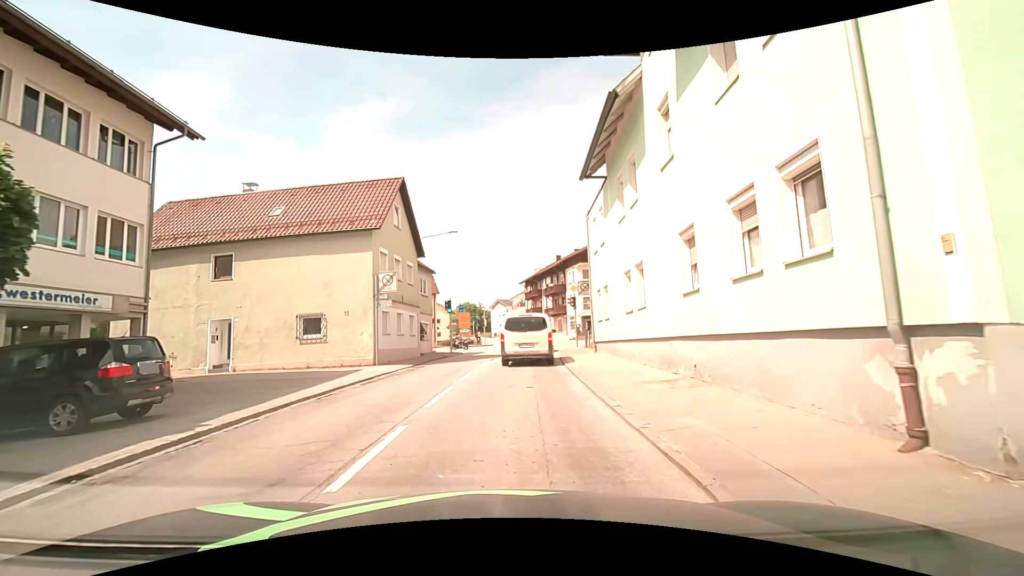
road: secondary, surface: asphalt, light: Day
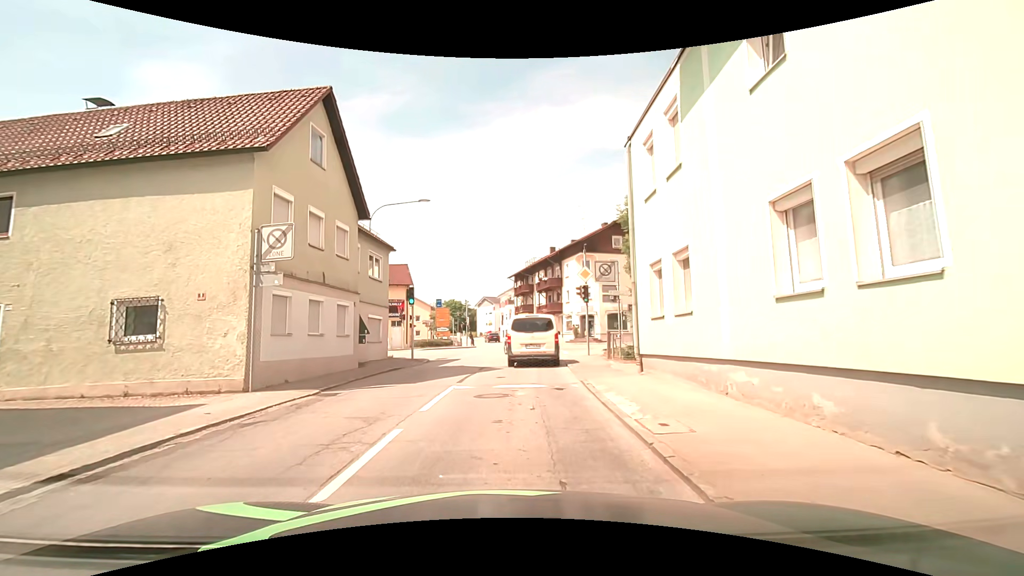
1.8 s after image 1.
(-0.1, +9.4) m; 0°
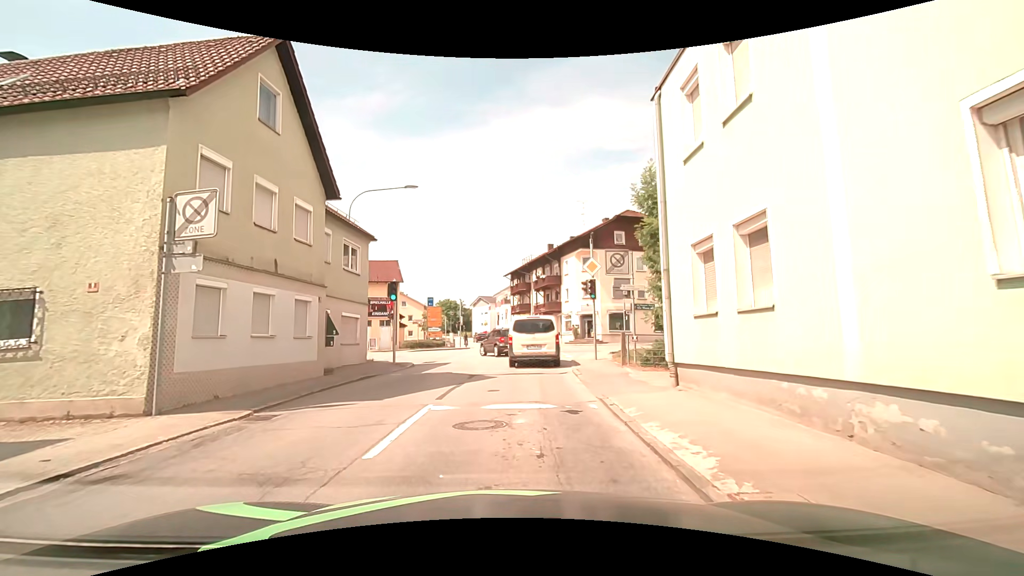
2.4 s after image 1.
(0.0, +3.0) m; +1°
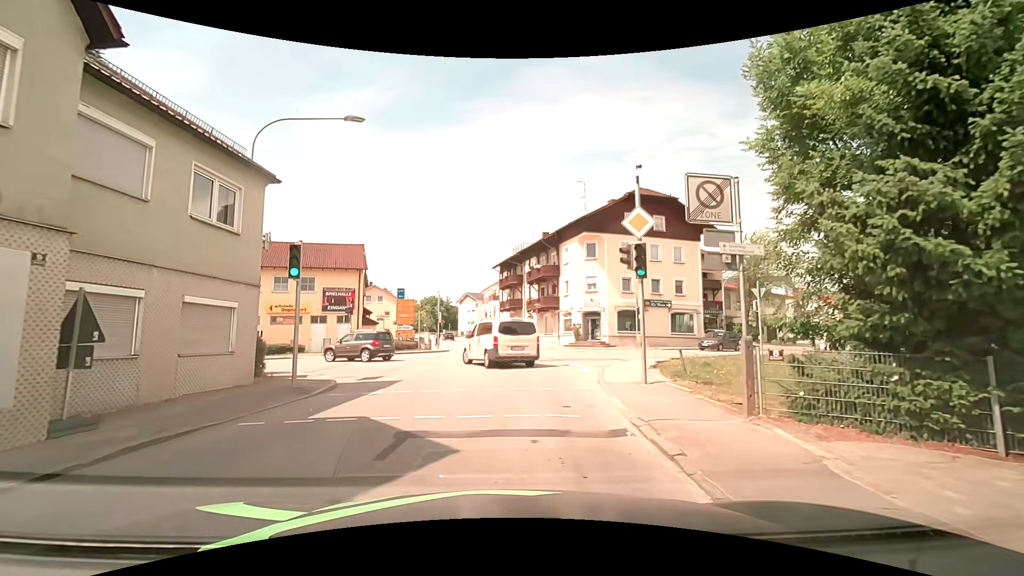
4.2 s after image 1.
(+0.1, +8.9) m; +2°
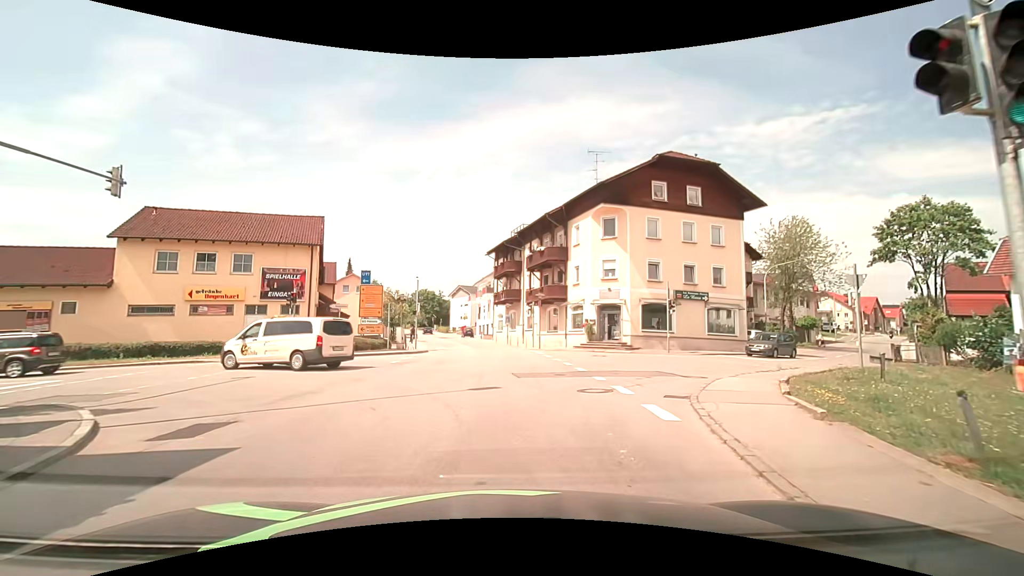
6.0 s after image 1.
(0.0, +9.0) m; 0°
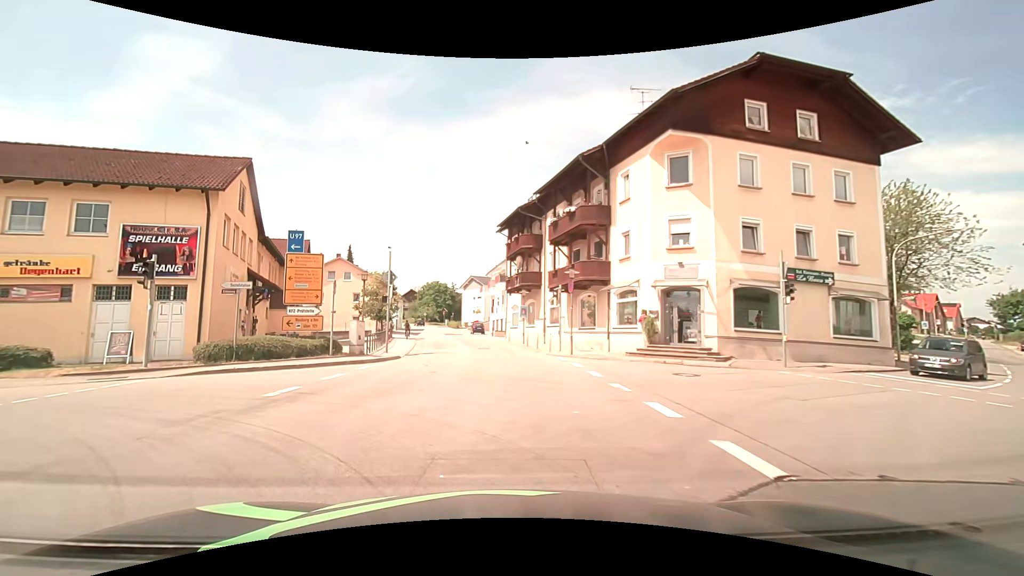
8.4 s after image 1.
(+0.3, +11.9) m; -2°
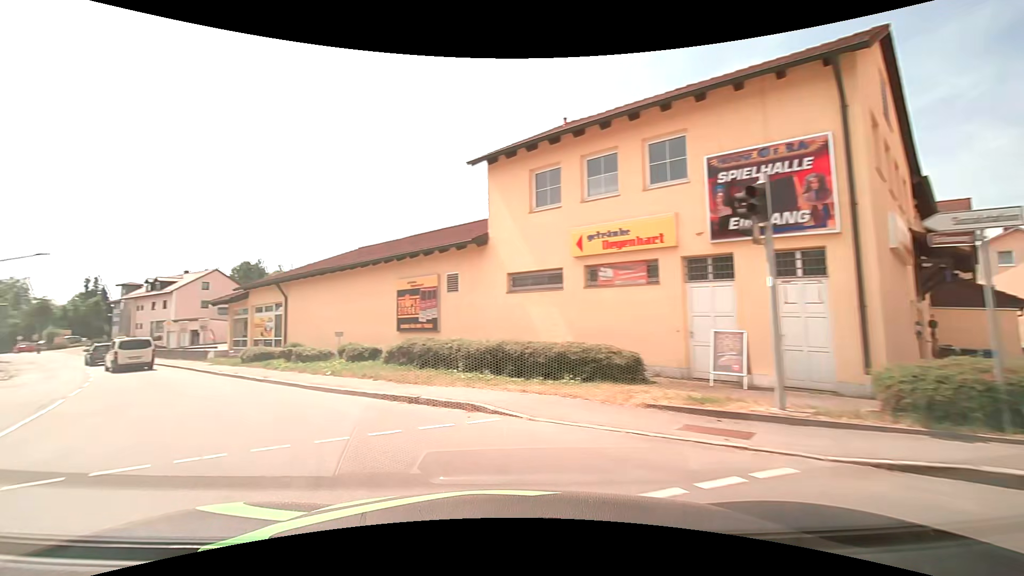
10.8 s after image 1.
(-4.9, +10.2) m; -59°
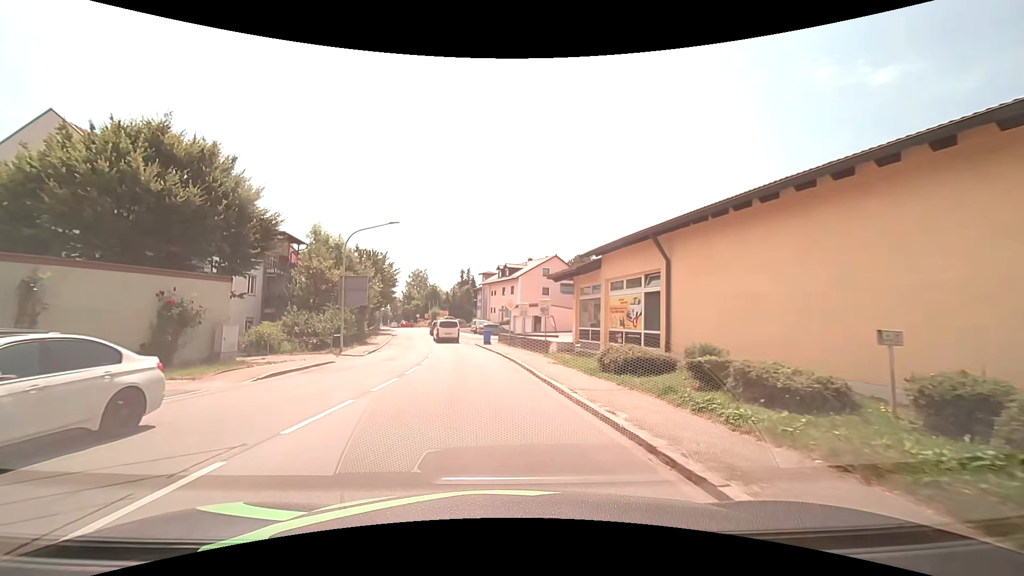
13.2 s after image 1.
(-6.4, +12.0) m; -38°
(0, +10) (-1, +20) (-3, +30) (-4, +40) (-6, +50) (-8, +59) (-10, +69) (-13, +79) (-16, +88) (-19, +98) m
